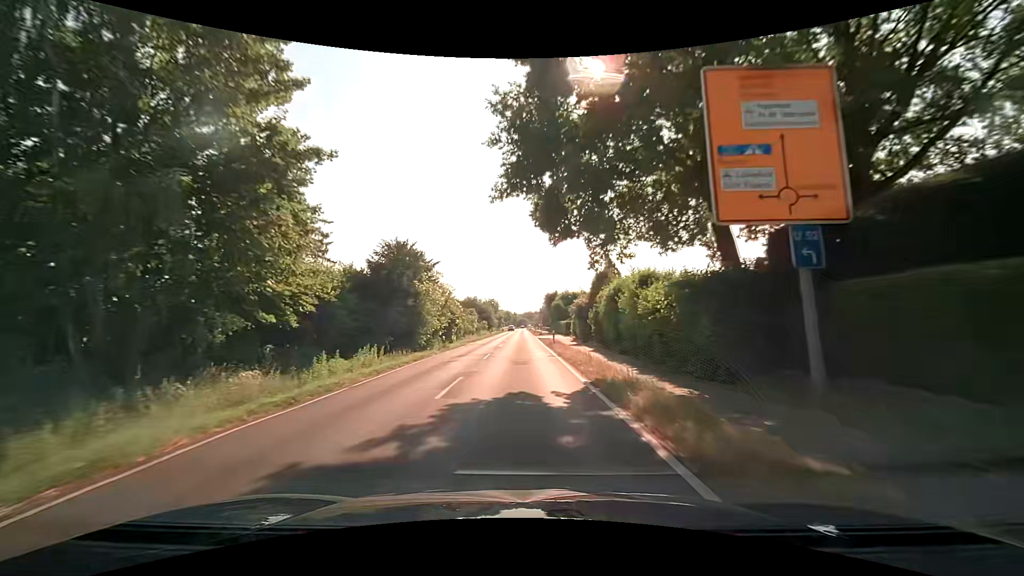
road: secondary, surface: asphalt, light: Day
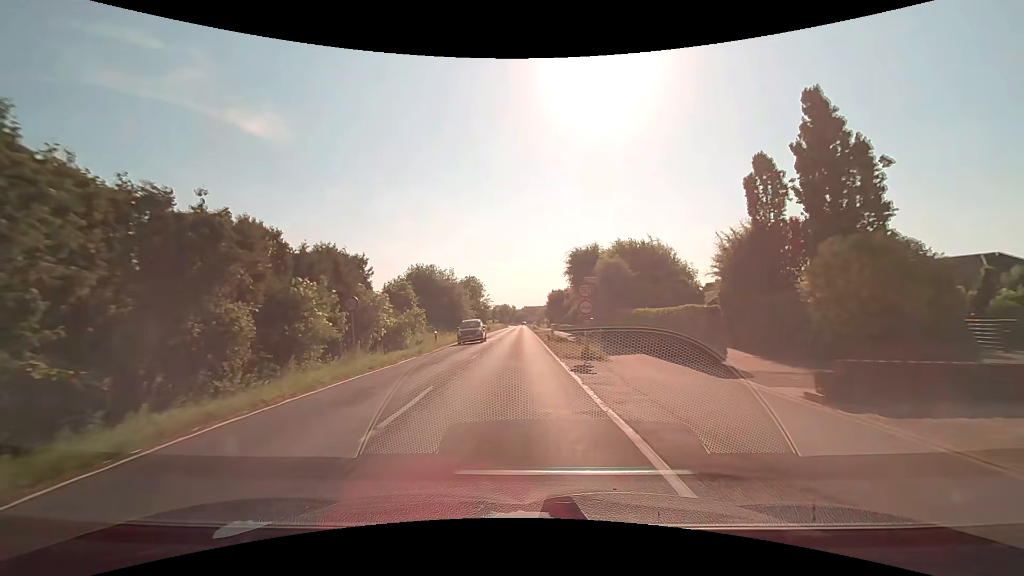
(+0.4, +51.0) m; 0°
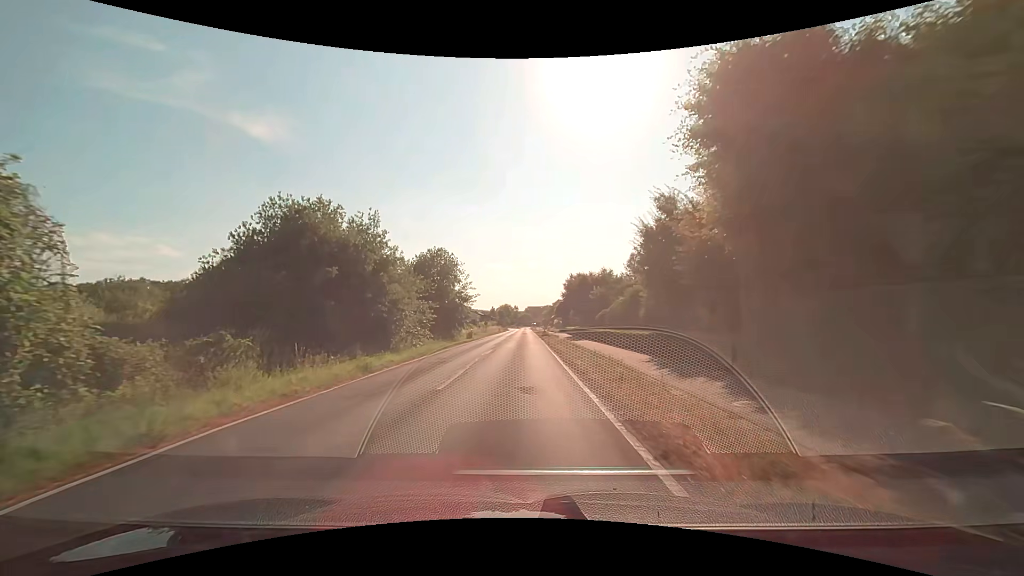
(0.0, +30.8) m; 0°
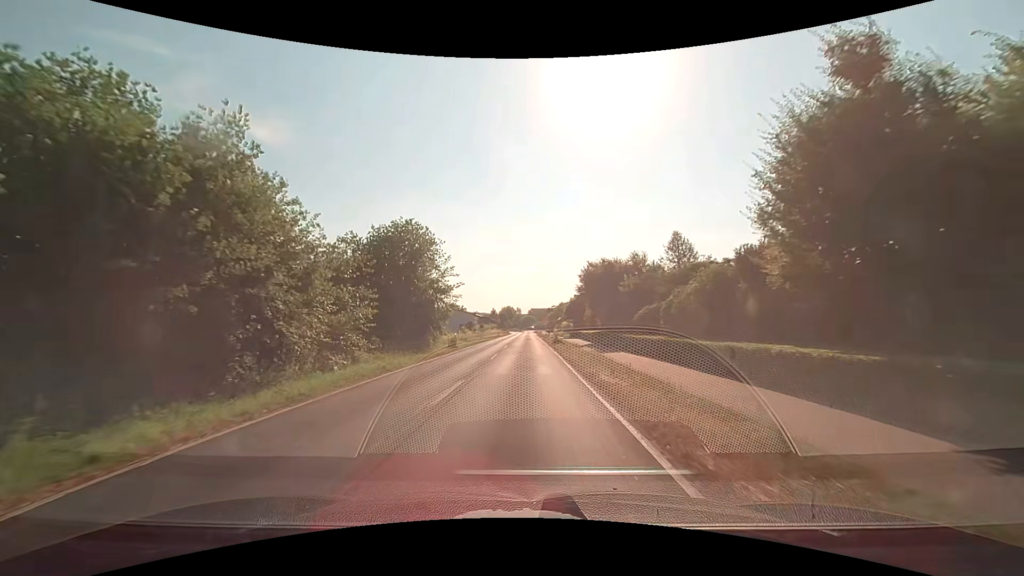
(0.0, +14.0) m; 0°
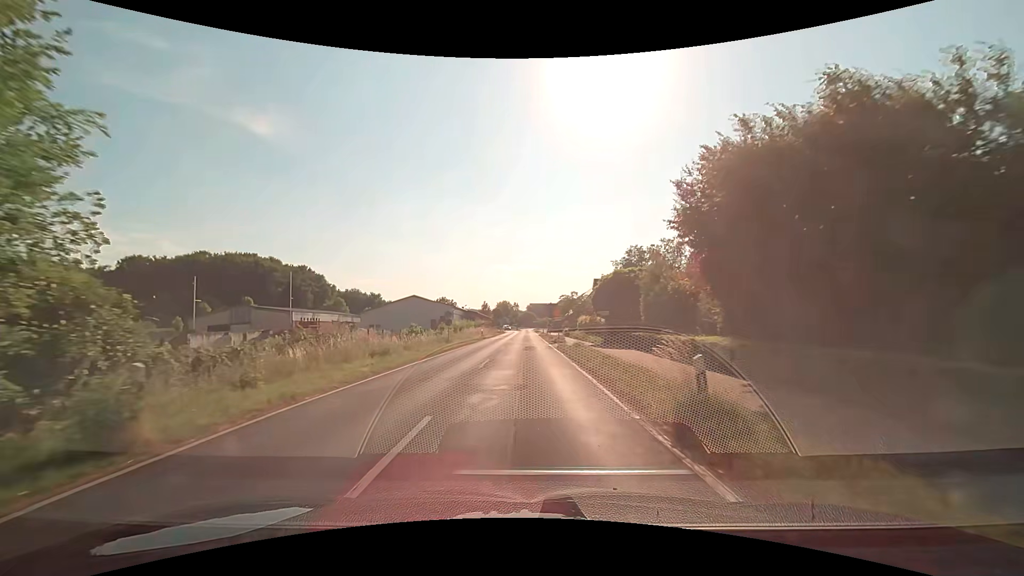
(+0.2, +29.9) m; +1°
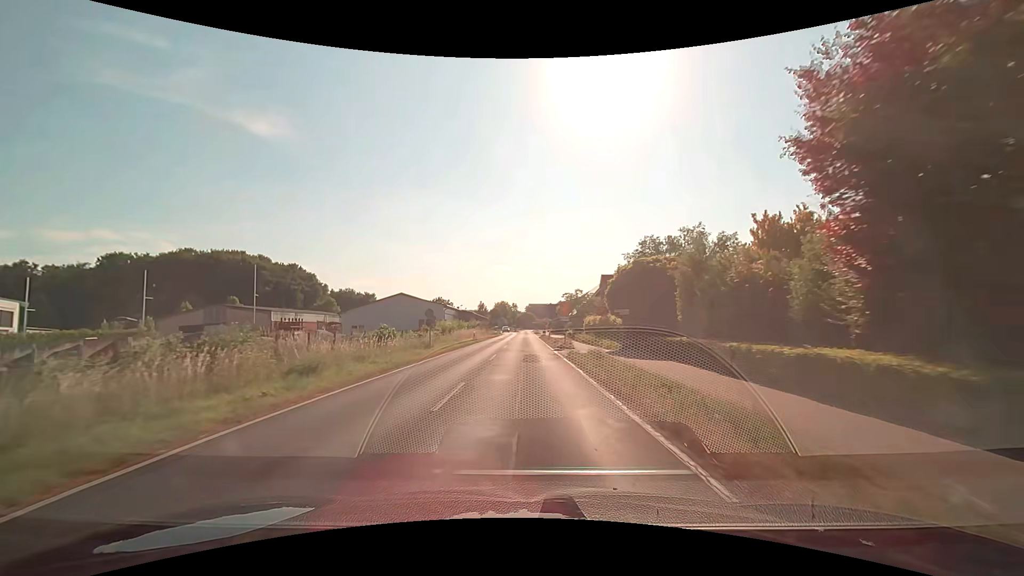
(0.0, +7.7) m; 0°
